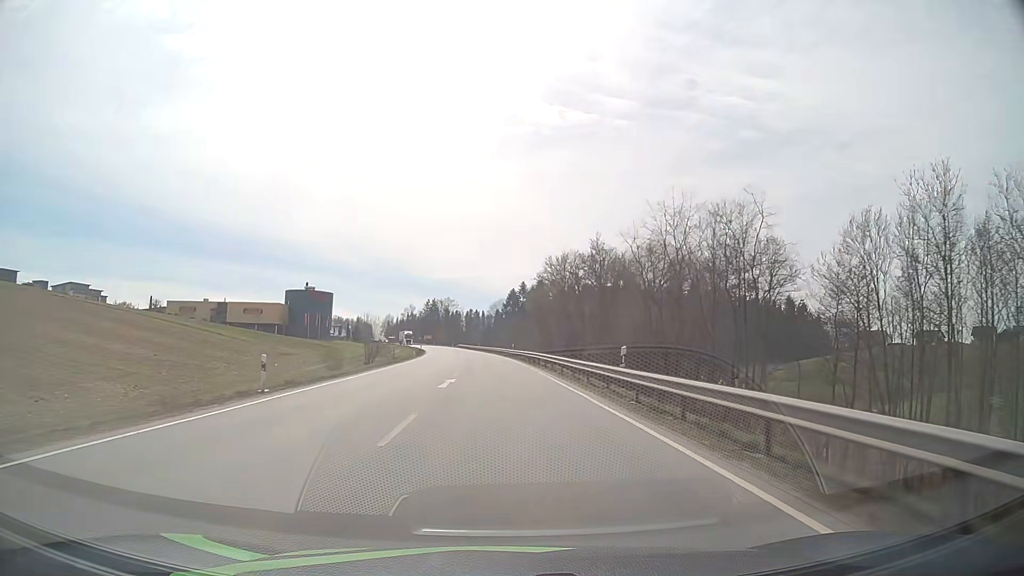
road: primary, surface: asphalt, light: Day
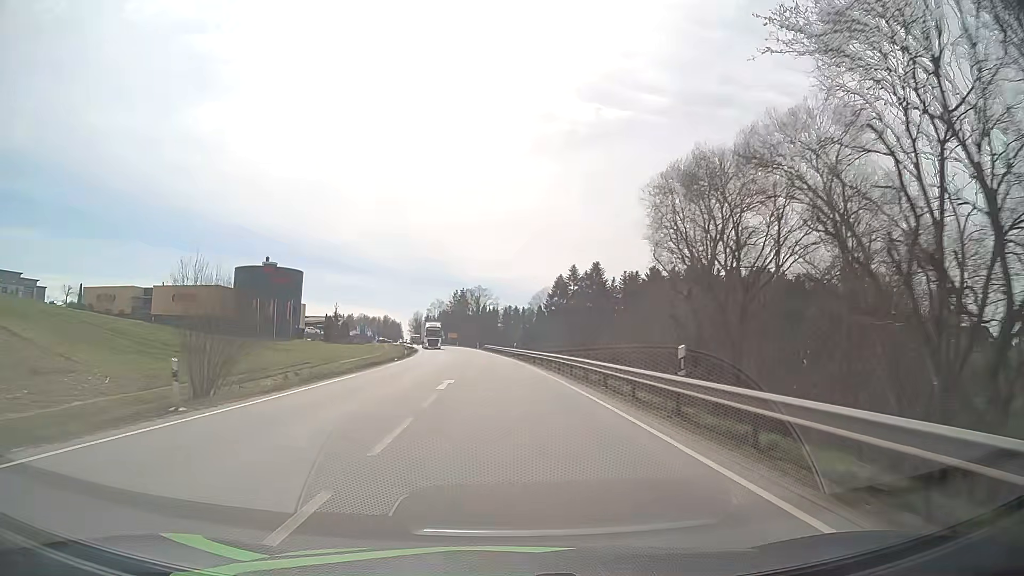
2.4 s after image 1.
(-1.6, +55.5) m; -3°
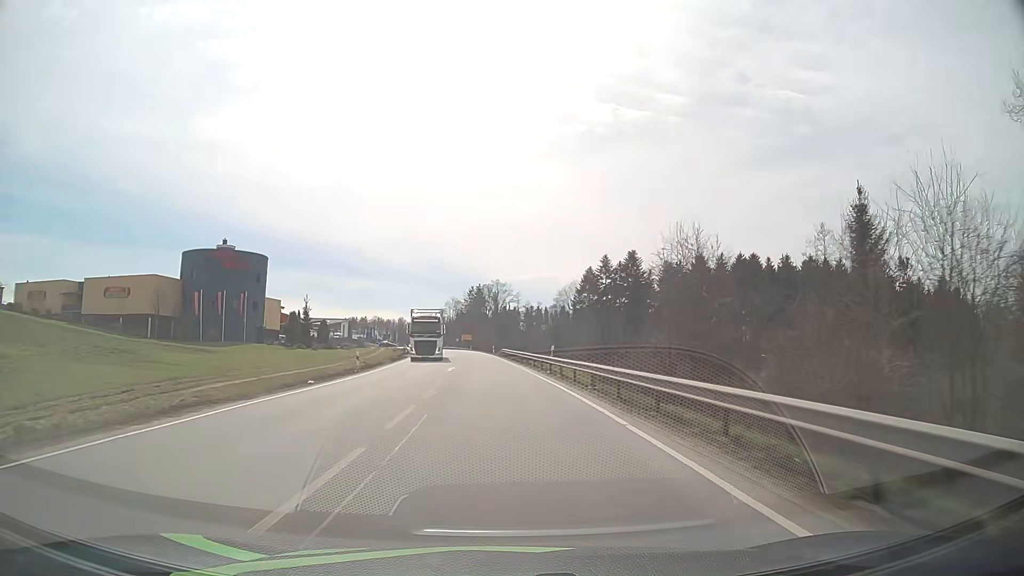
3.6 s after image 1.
(-0.4, +27.5) m; -2°
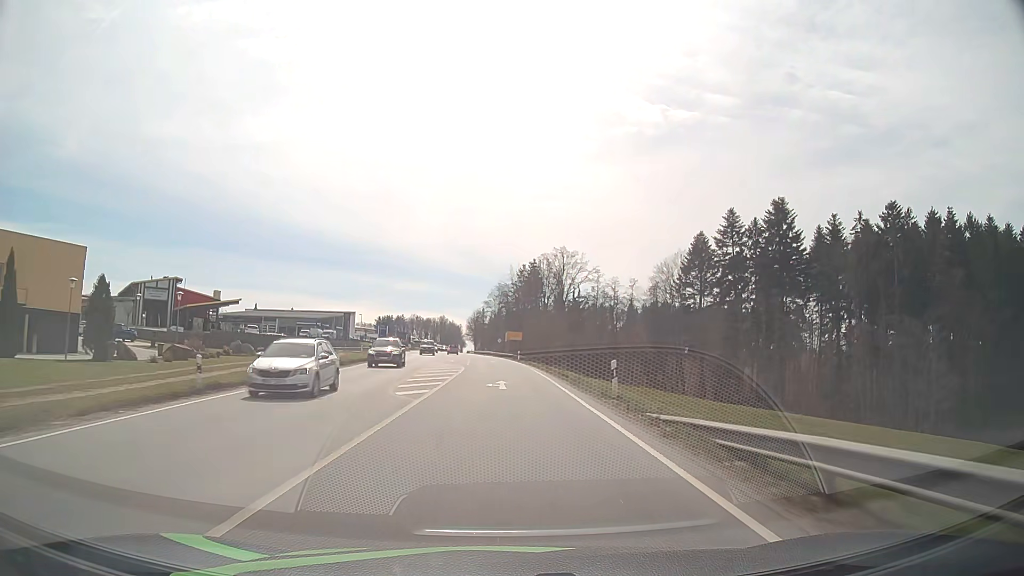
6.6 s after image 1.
(-3.1, +67.7) m; -5°
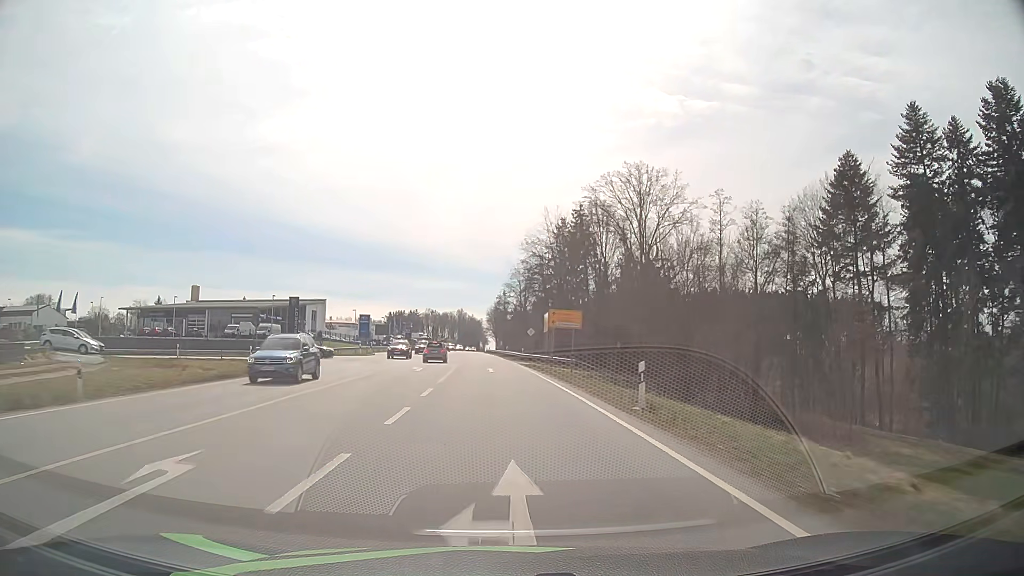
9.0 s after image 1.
(-1.0, +53.3) m; -2°
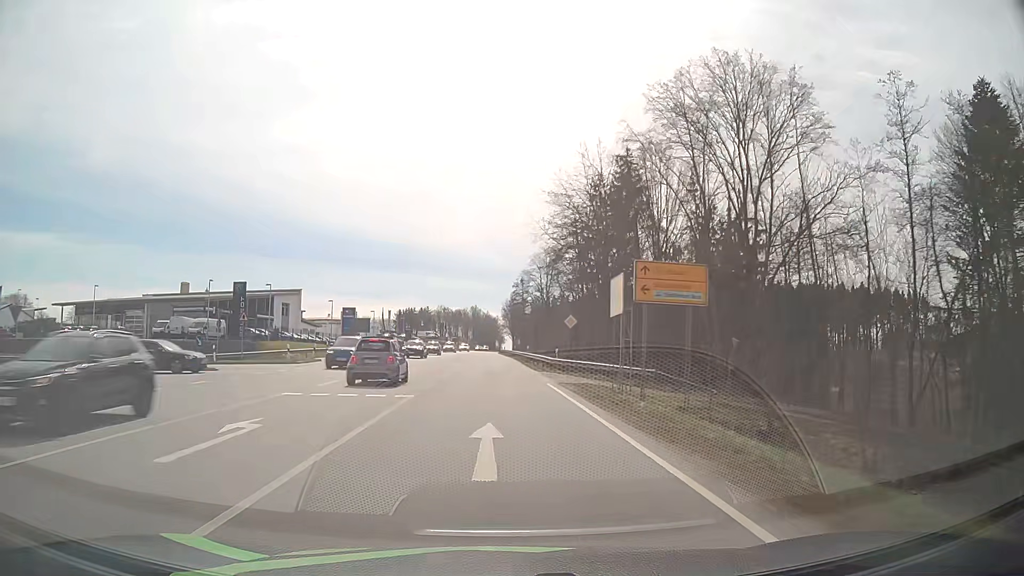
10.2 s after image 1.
(-0.3, +26.4) m; -1°
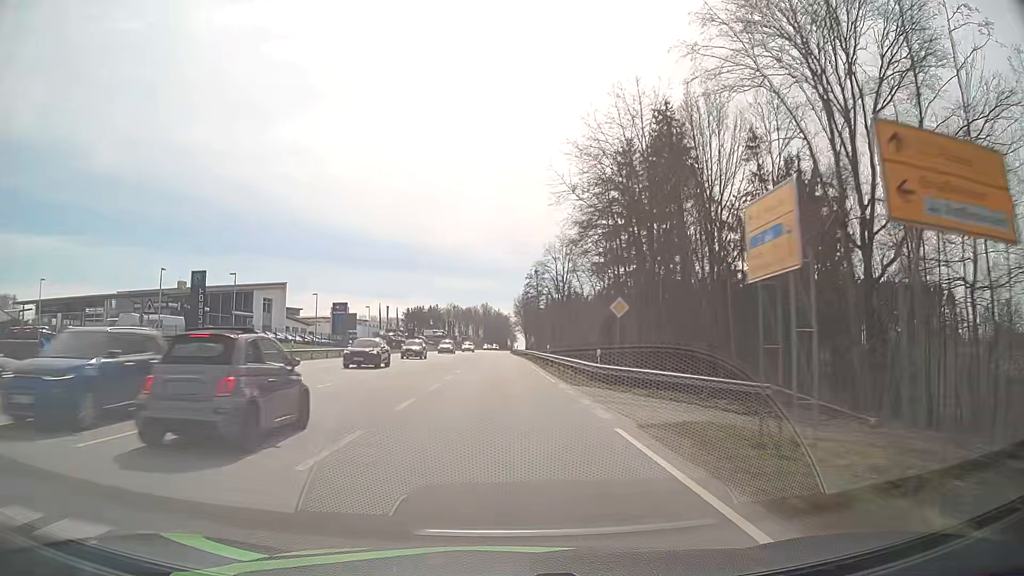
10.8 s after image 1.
(-0.1, +13.2) m; -1°
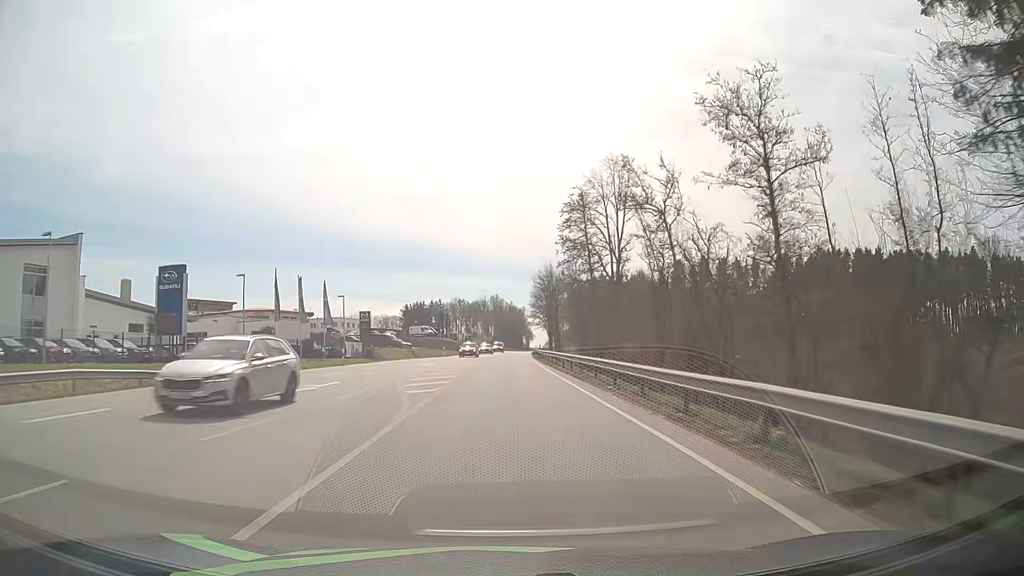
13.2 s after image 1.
(-0.8, +52.7) m; -1°
(0, +10) (0, +20) (0, +30) (0, +40) (0, +50) (0, +60) (0, +70) (0, +80) (+1, +90) (+1, +100) m
